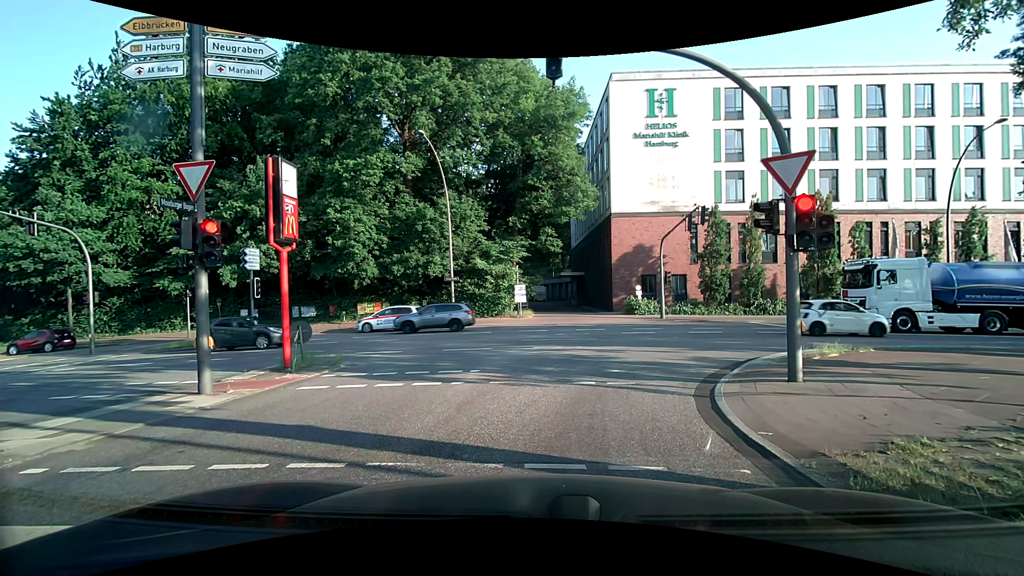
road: secondary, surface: asphalt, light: Day
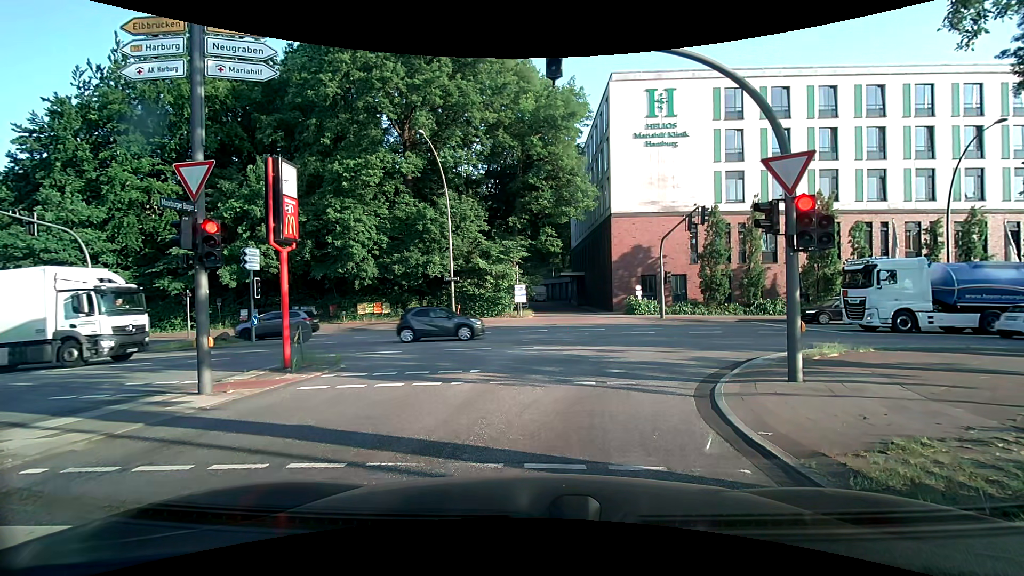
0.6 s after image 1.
(0.0, 0.0) m; 0°
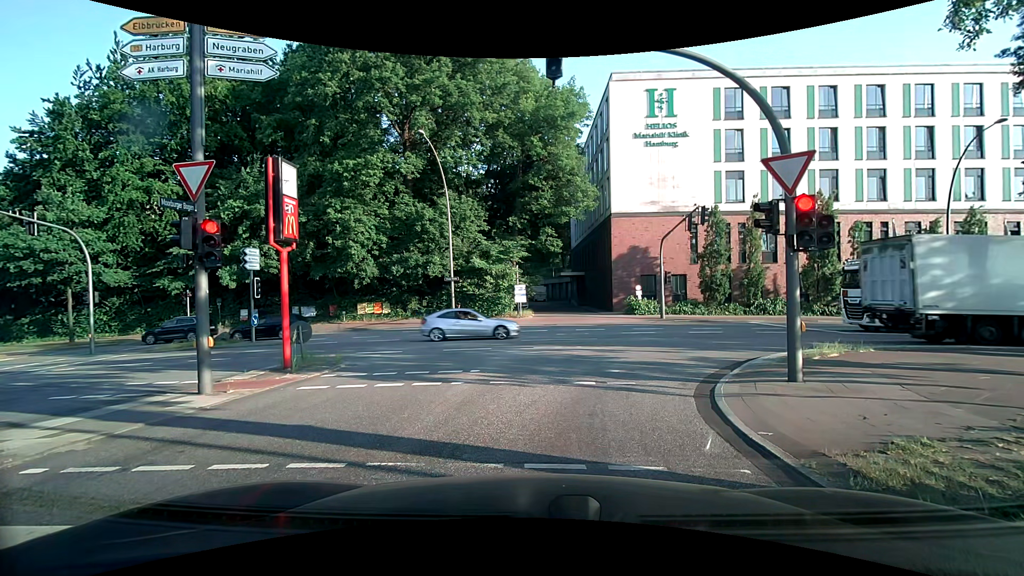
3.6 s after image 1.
(0.0, 0.0) m; 0°
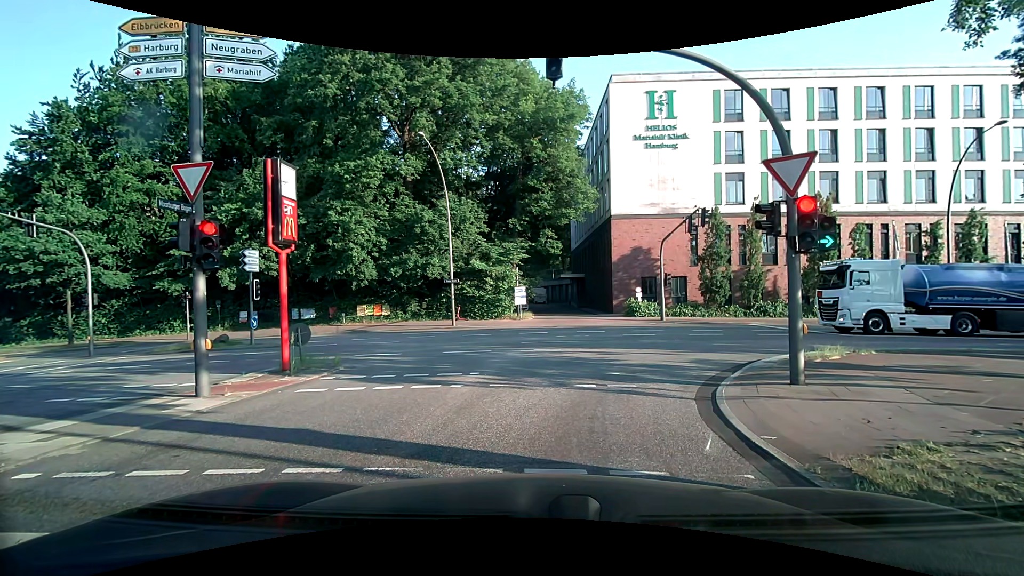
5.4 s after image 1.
(0.0, 0.0) m; 0°
